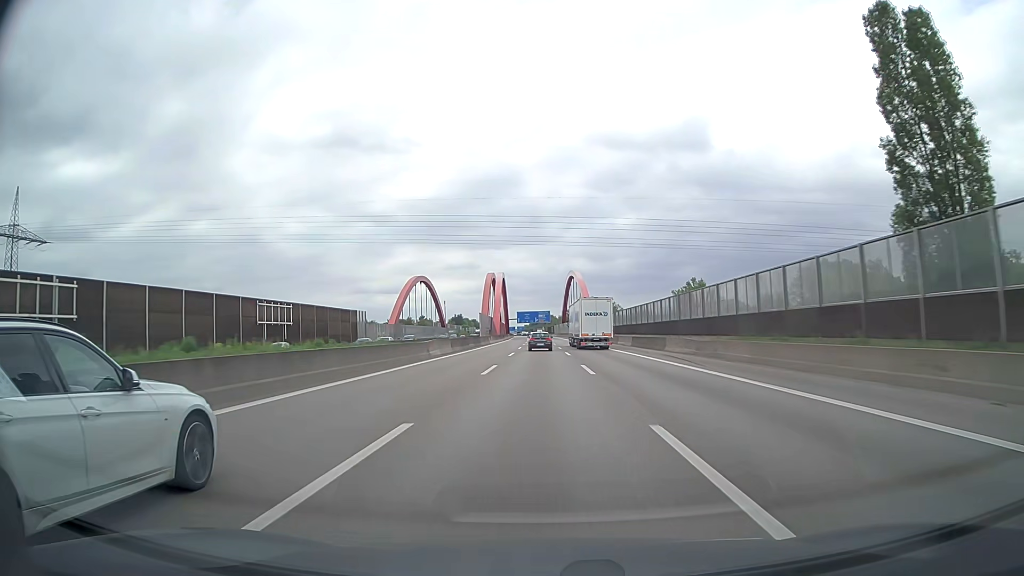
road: motorway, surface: asphalt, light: Day
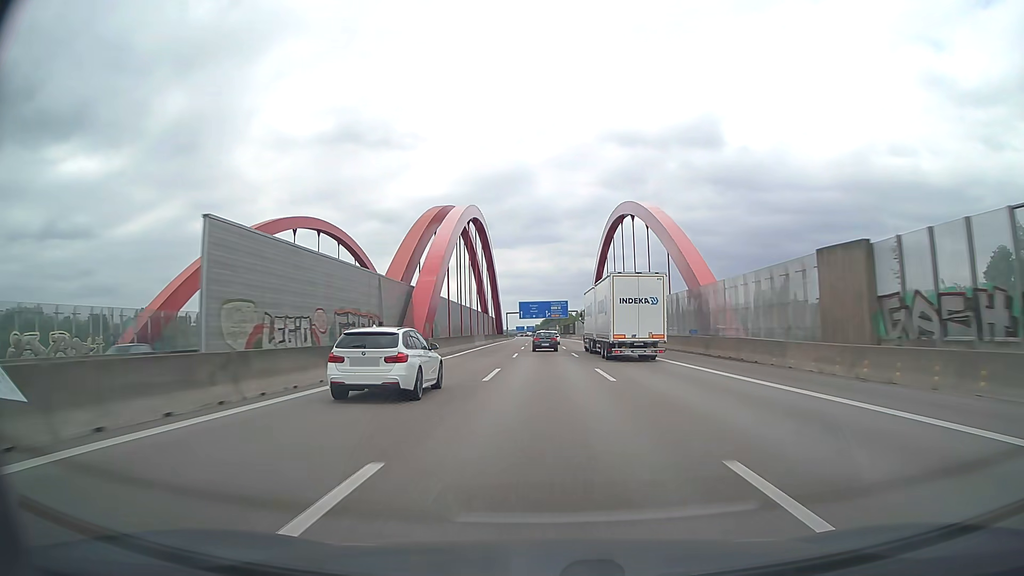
(-1.2, +93.4) m; -1°
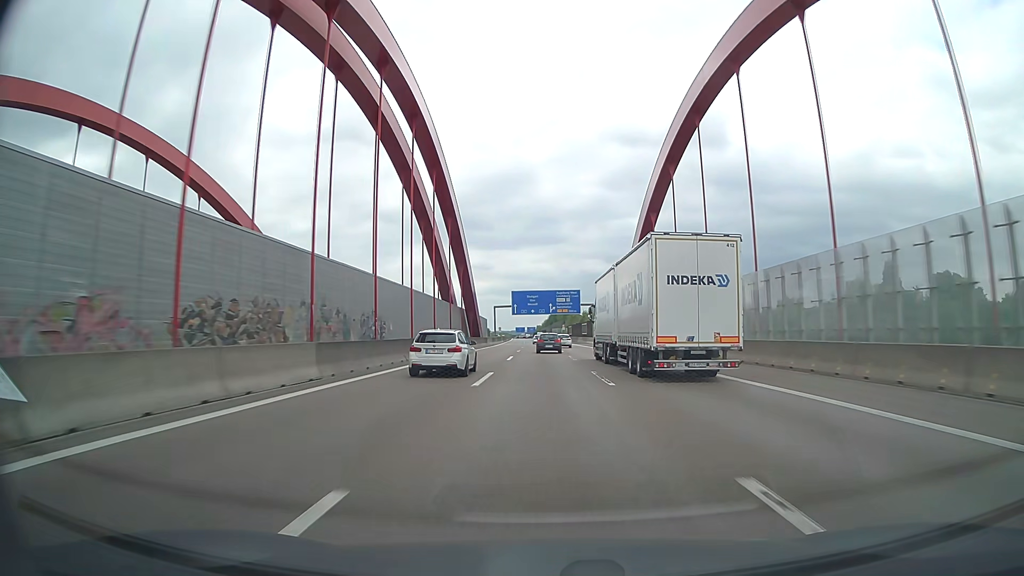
(-0.2, +55.2) m; 0°
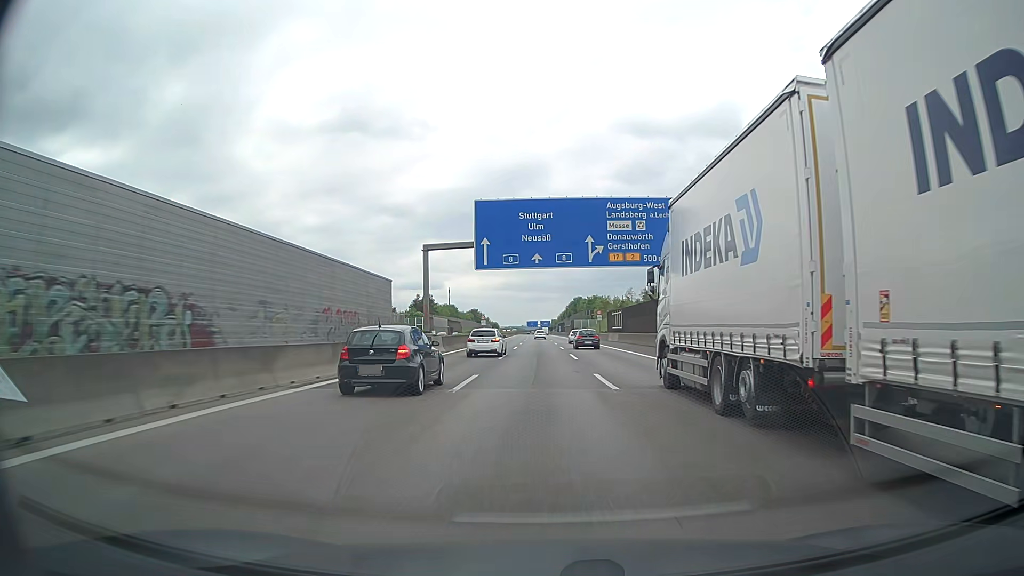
(-0.7, +91.6) m; -1°
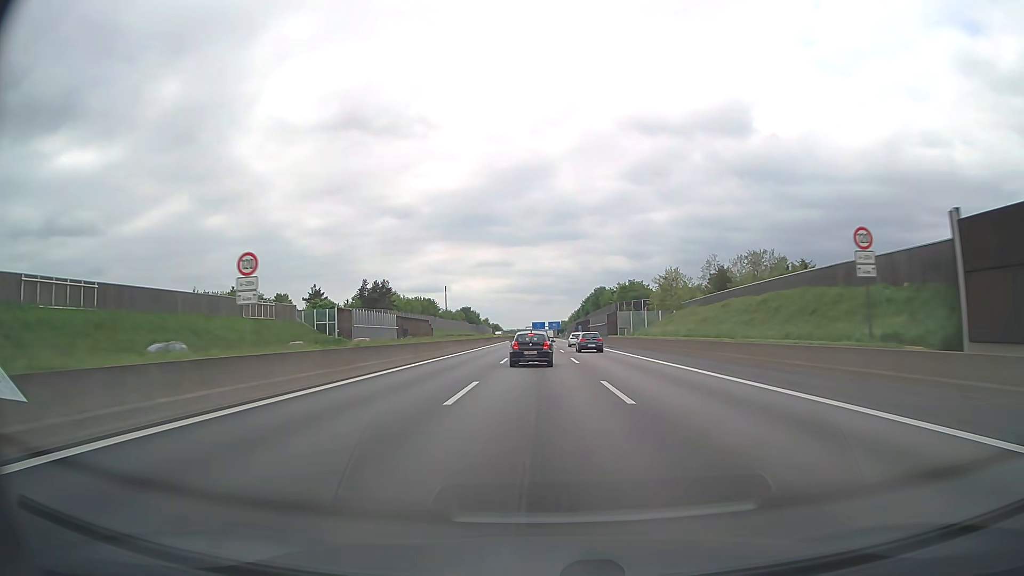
(-0.6, +91.9) m; -1°
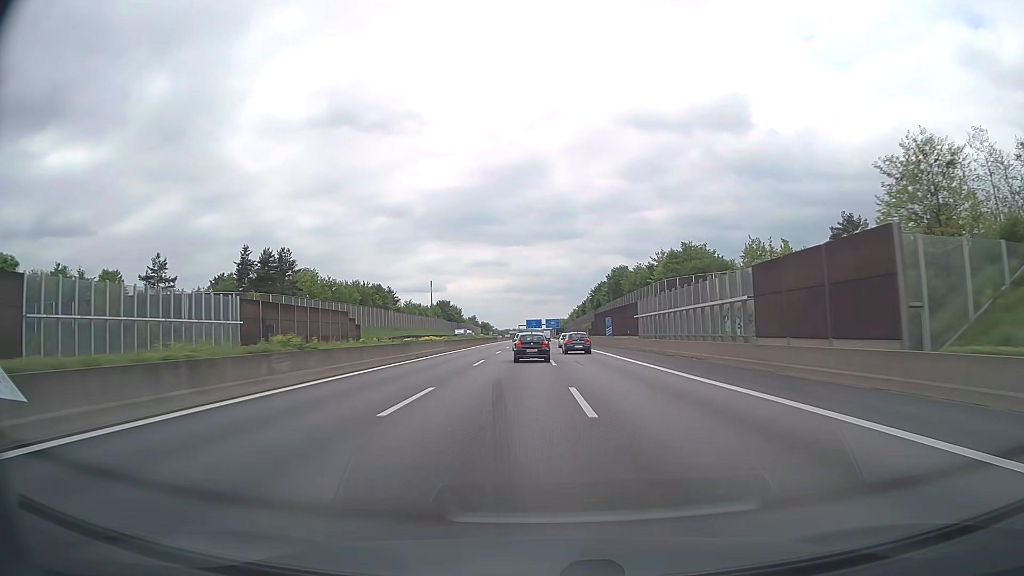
(+0.2, +74.0) m; 0°
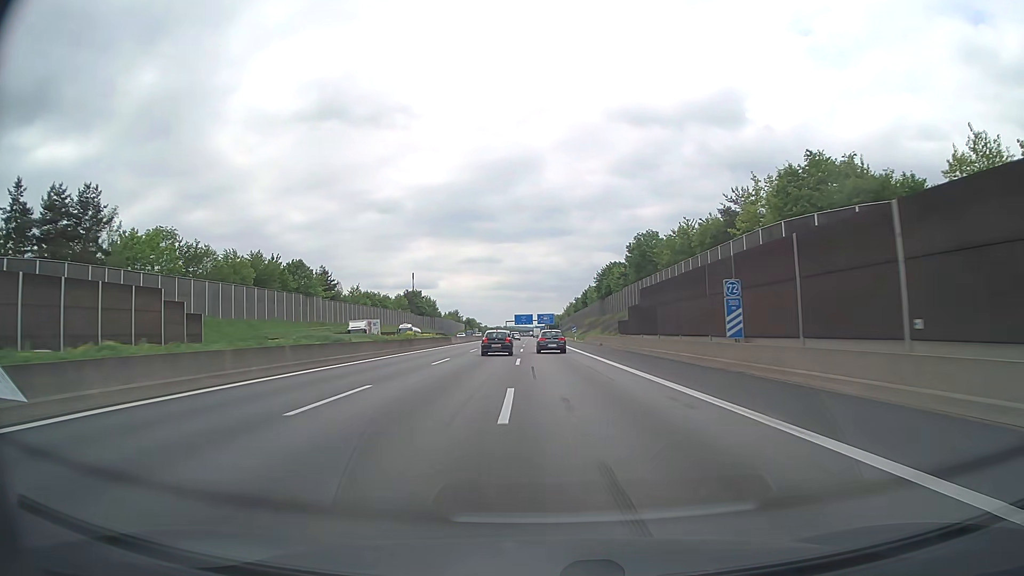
(+0.4, +55.7) m; +1°
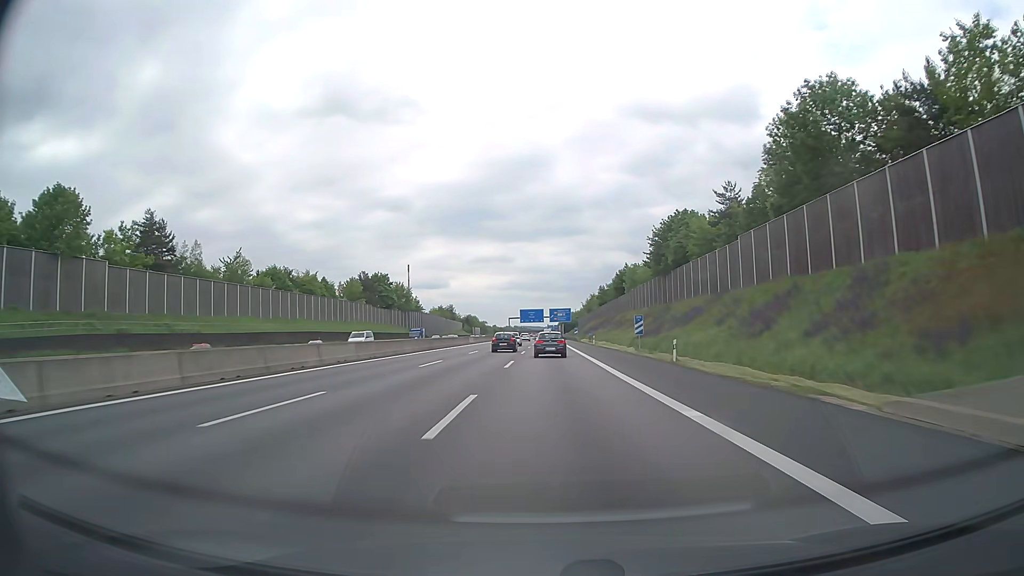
(-0.6, +73.7) m; -1°
(0, +10) (0, +20) (0, +30) (0, +40) (0, +50) (0, +60) (0, +70) (0, +80) (0, +90) (0, +100) m
